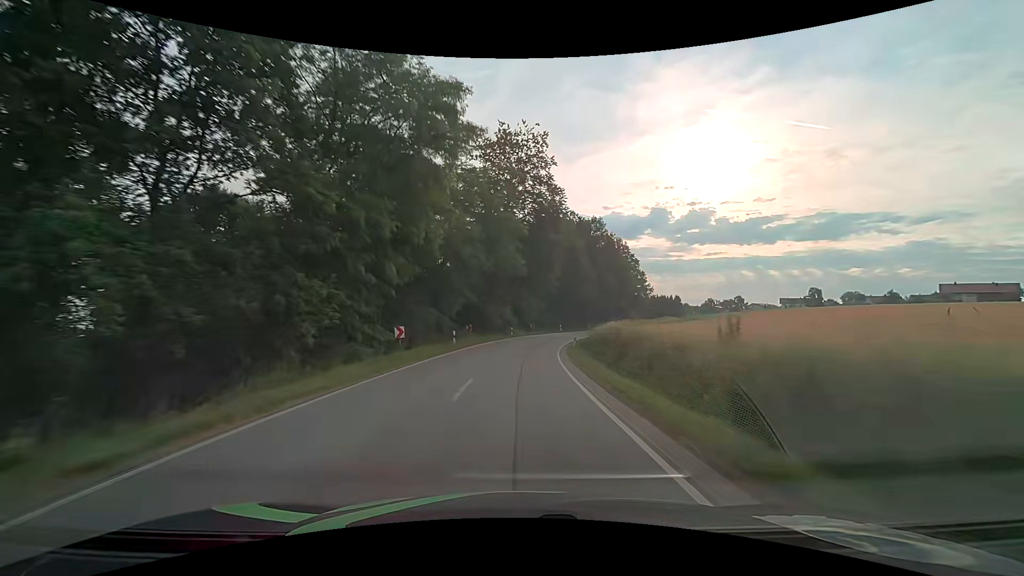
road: secondary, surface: asphalt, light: Day
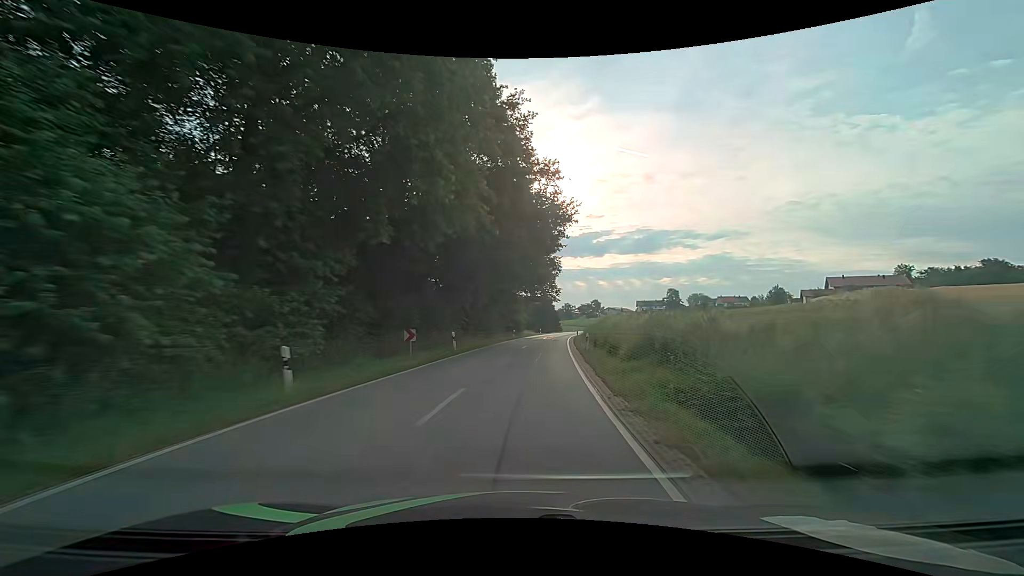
(+6.6, +60.8) m; +16°
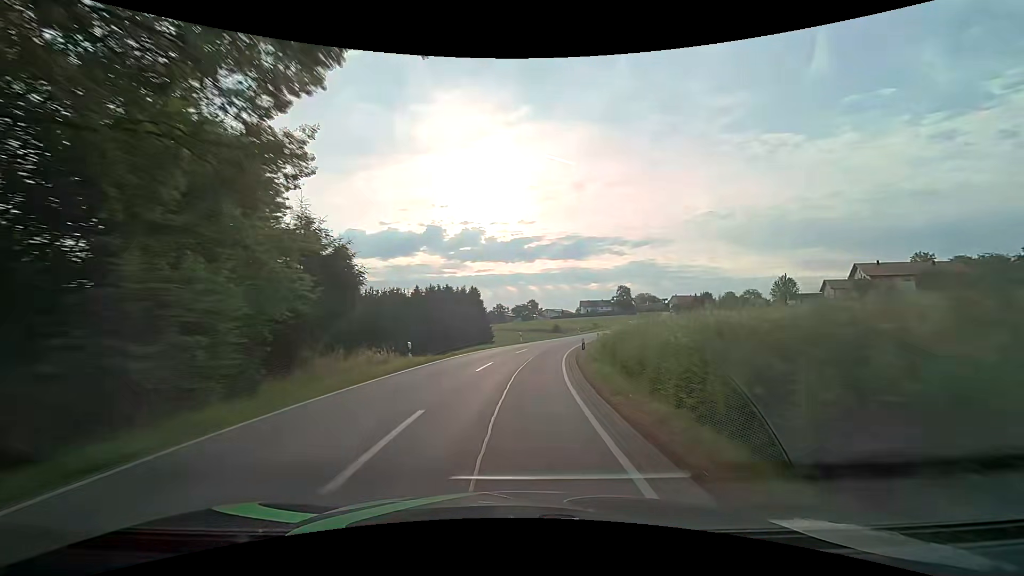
(+5.7, +61.4) m; +8°
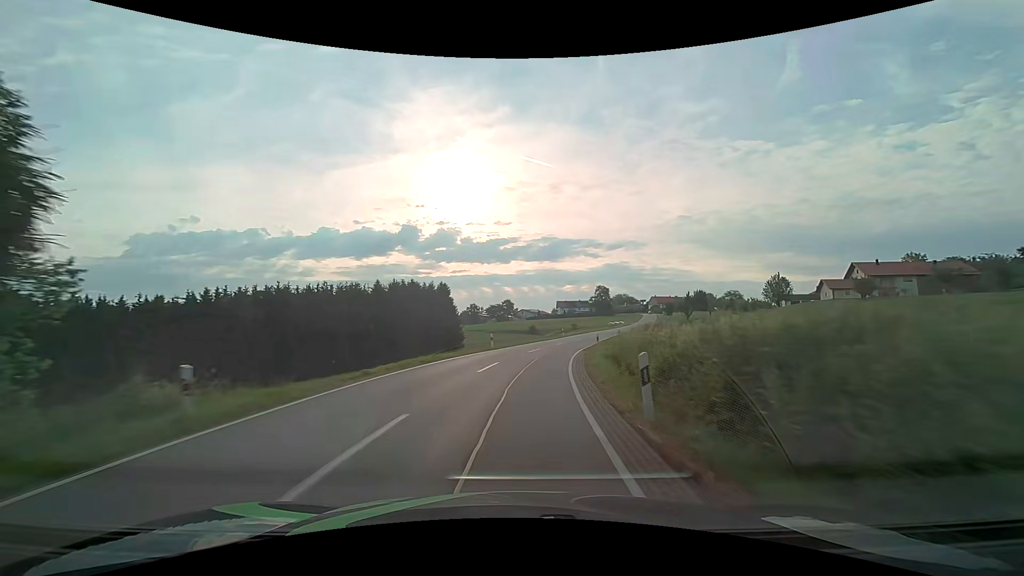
(+0.2, +12.5) m; +3°
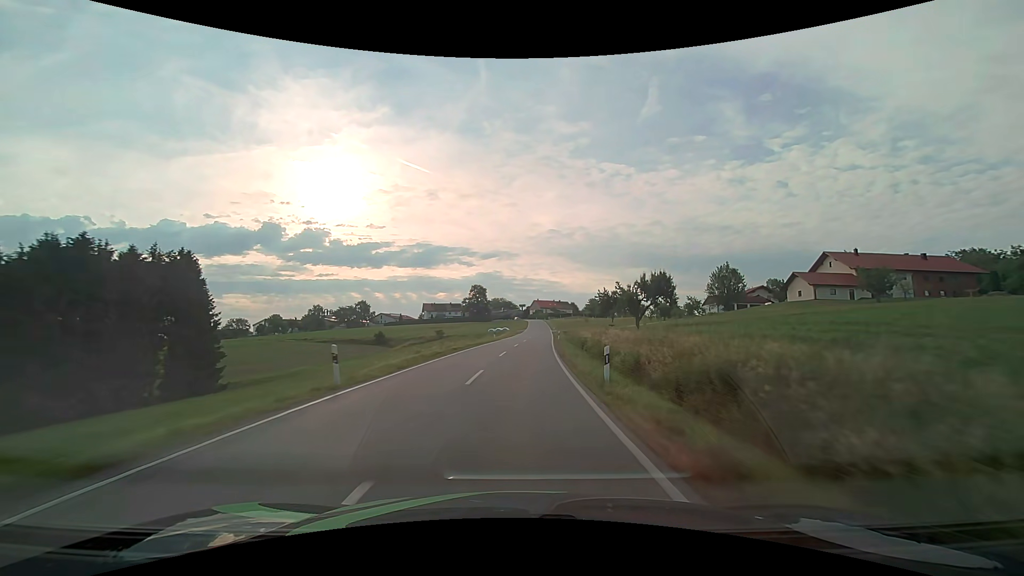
(+6.7, +50.0) m; +15°
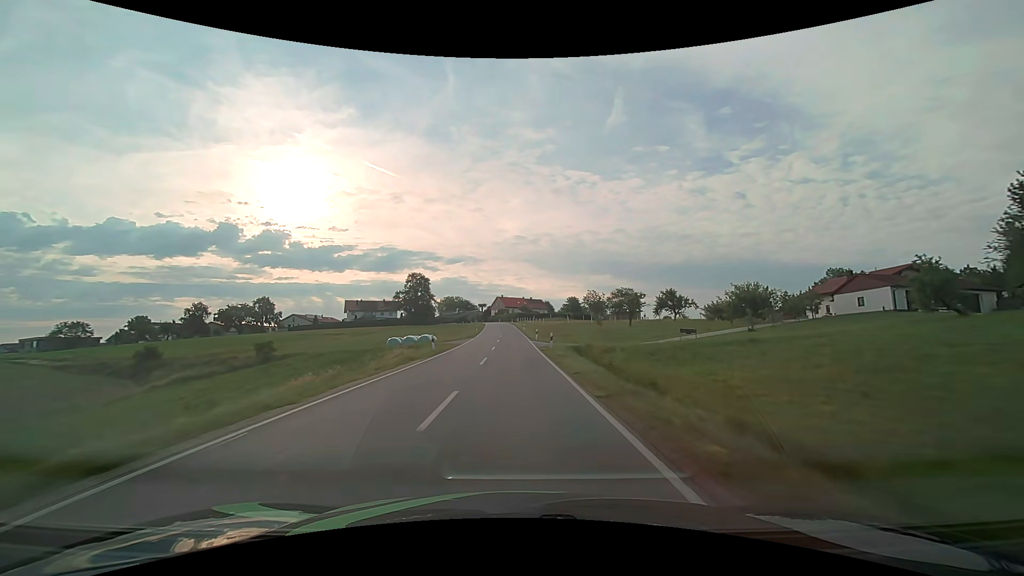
(+3.4, +64.4) m; +4°
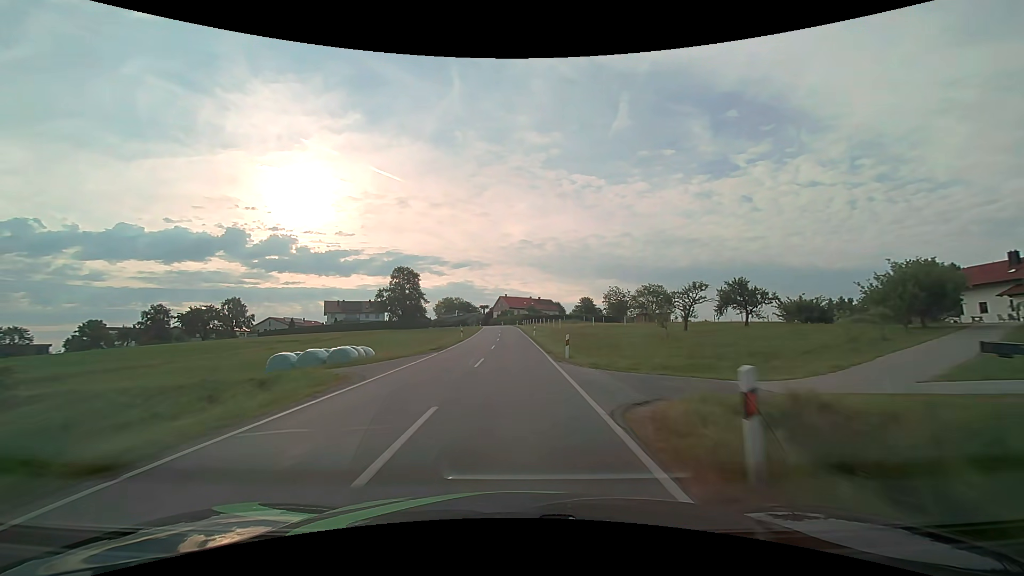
(0.0, +25.4) m; -1°
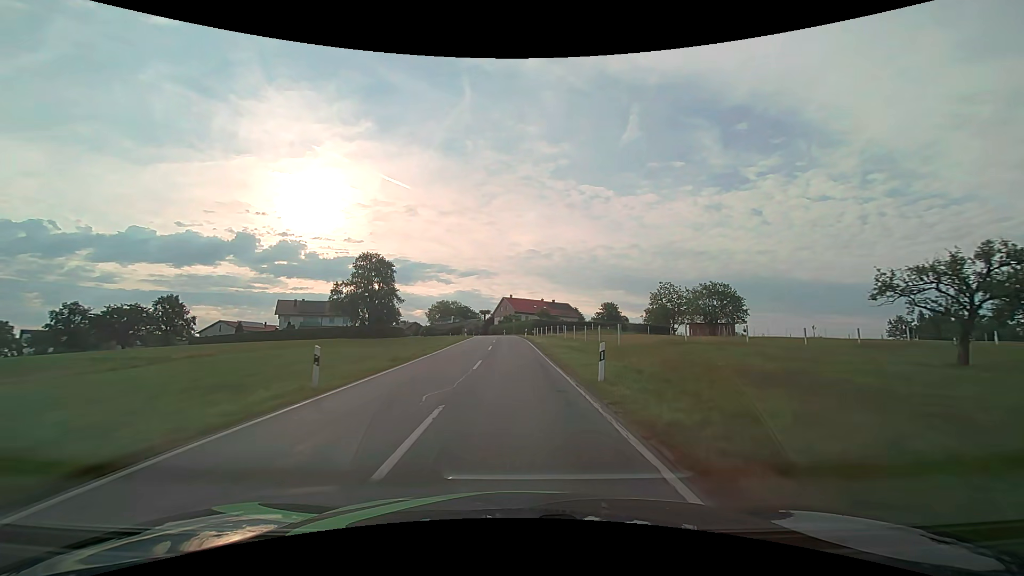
(-0.3, +35.8) m; -1°
(0, +10) (0, +20) (0, +30) (0, +40) (-1, +50) (-1, +60) (-2, +70) (-3, +80) (-4, +90) (-6, +100) m
